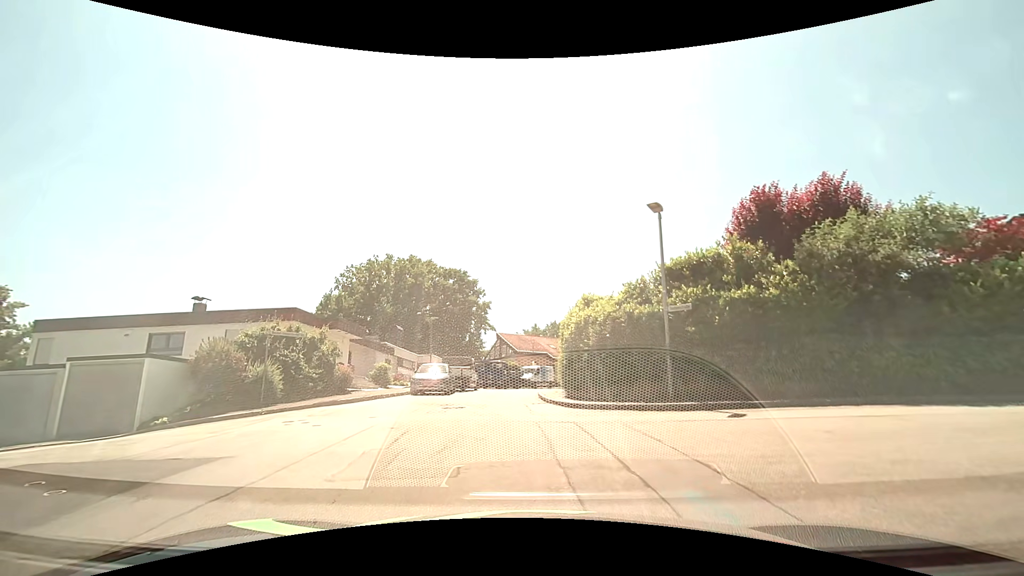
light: Day
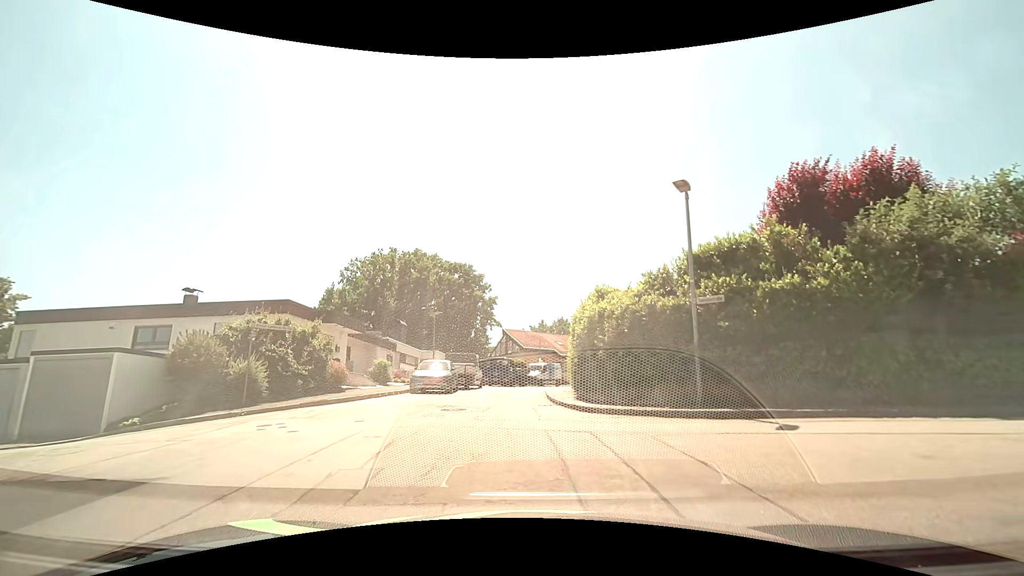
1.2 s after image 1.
(0.0, +1.6) m; 0°
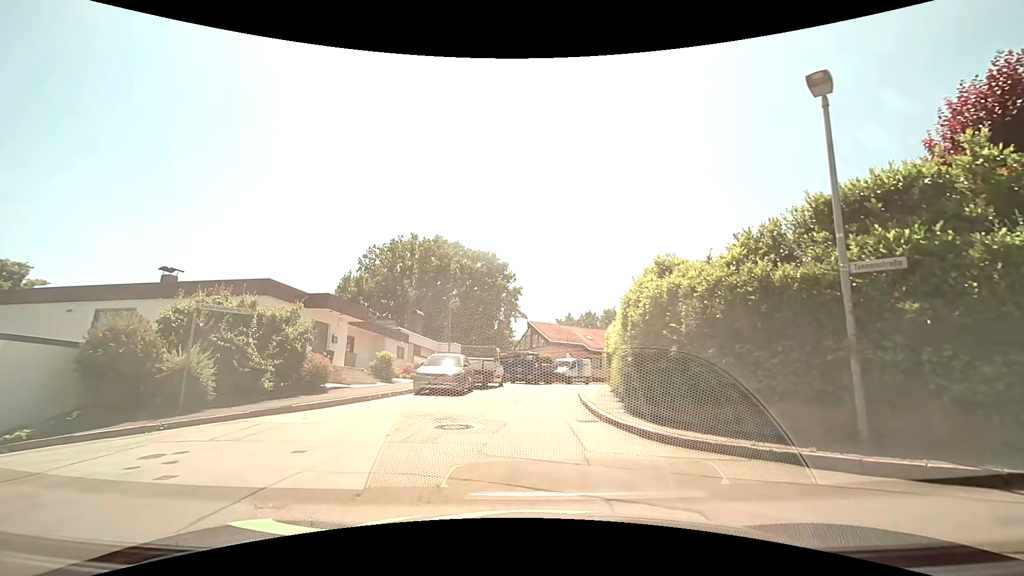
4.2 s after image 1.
(-0.2, +4.4) m; -5°
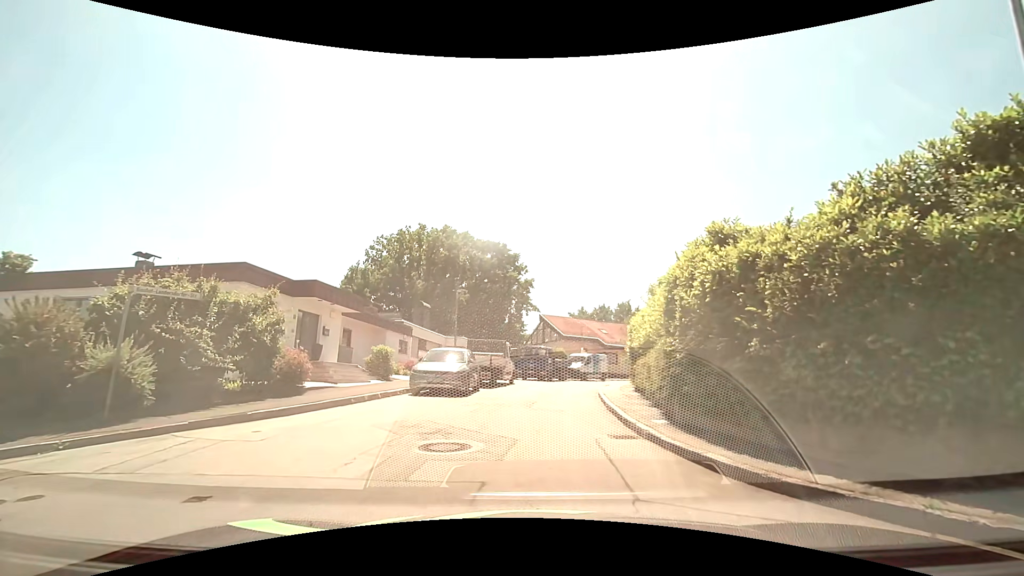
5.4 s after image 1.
(0.0, +2.6) m; -3°
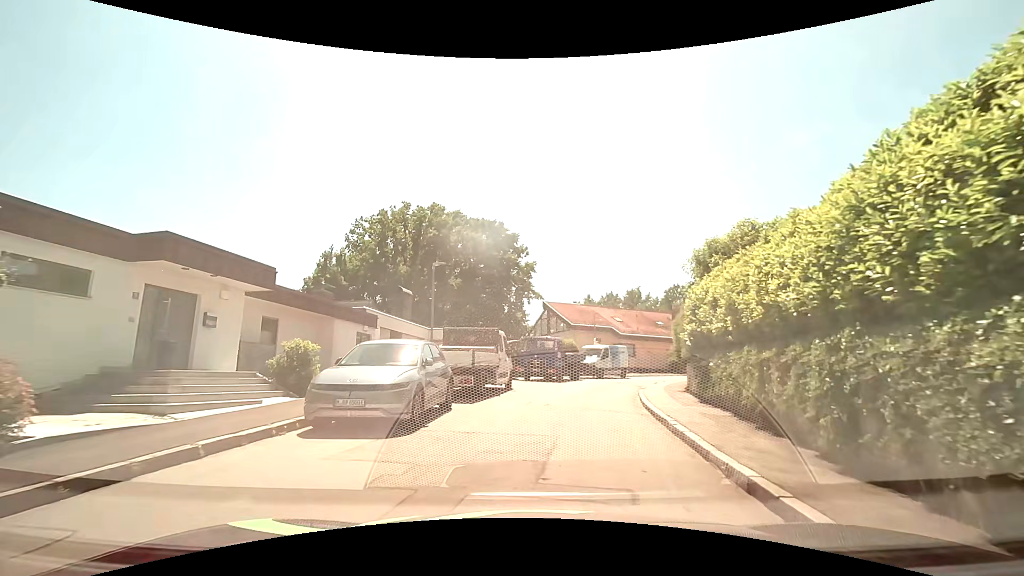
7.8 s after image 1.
(+0.1, +8.1) m; +2°
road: residential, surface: asphalt
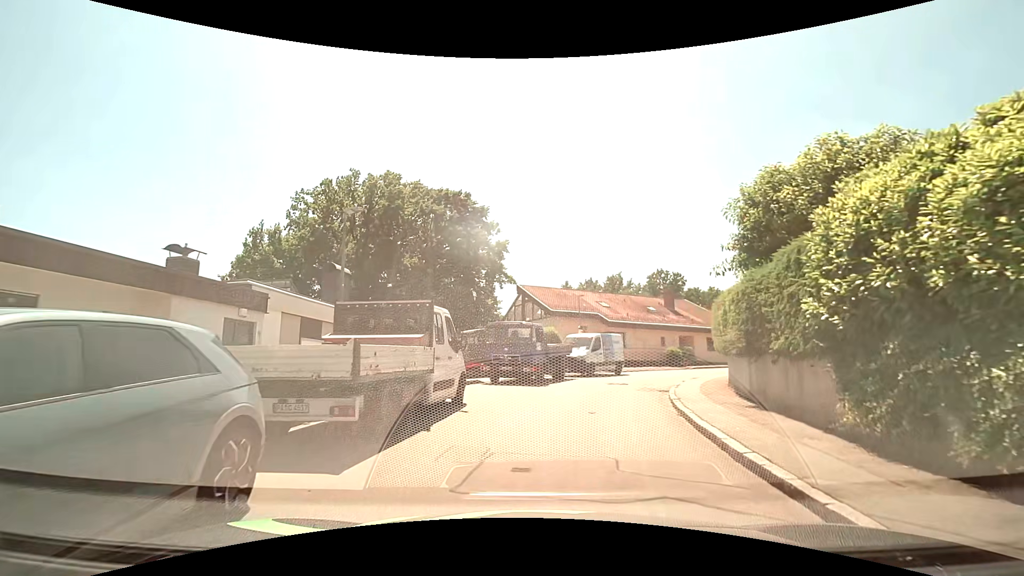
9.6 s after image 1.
(0.0, +7.8) m; +2°
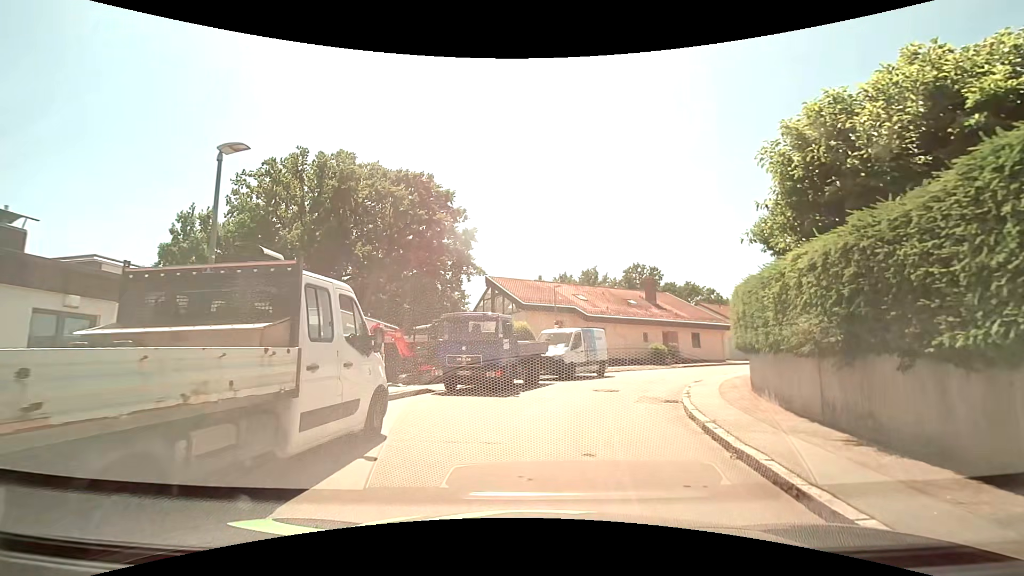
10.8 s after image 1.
(+0.1, +4.3) m; +2°
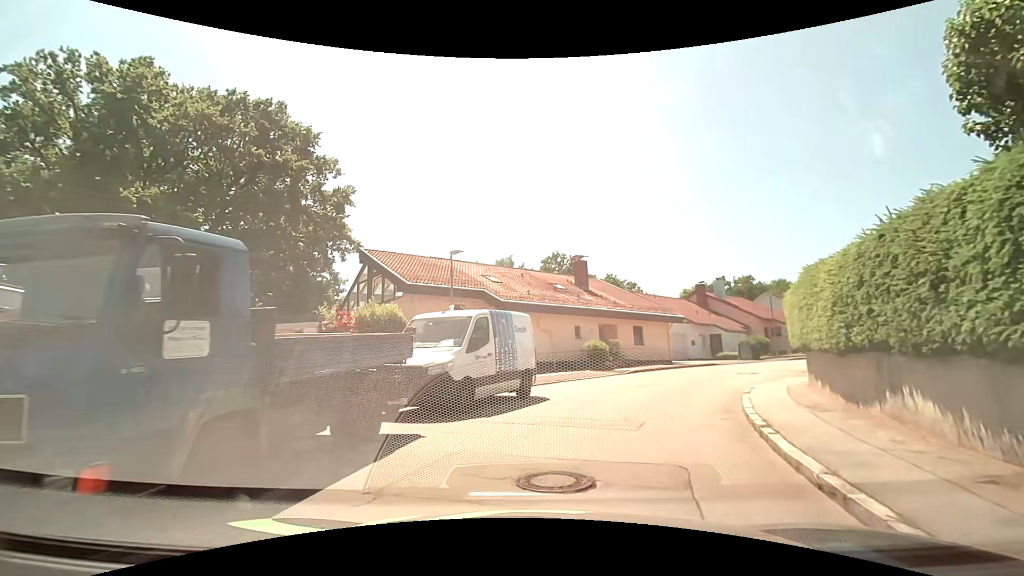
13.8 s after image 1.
(+0.9, +11.3) m; +9°
(+1, +10) (+5, +19) (+10, +28) (+17, +35) (+25, +41) (+33, +46) (+43, +49) (+53, +47) (+61, +41) (+68, +35) m
